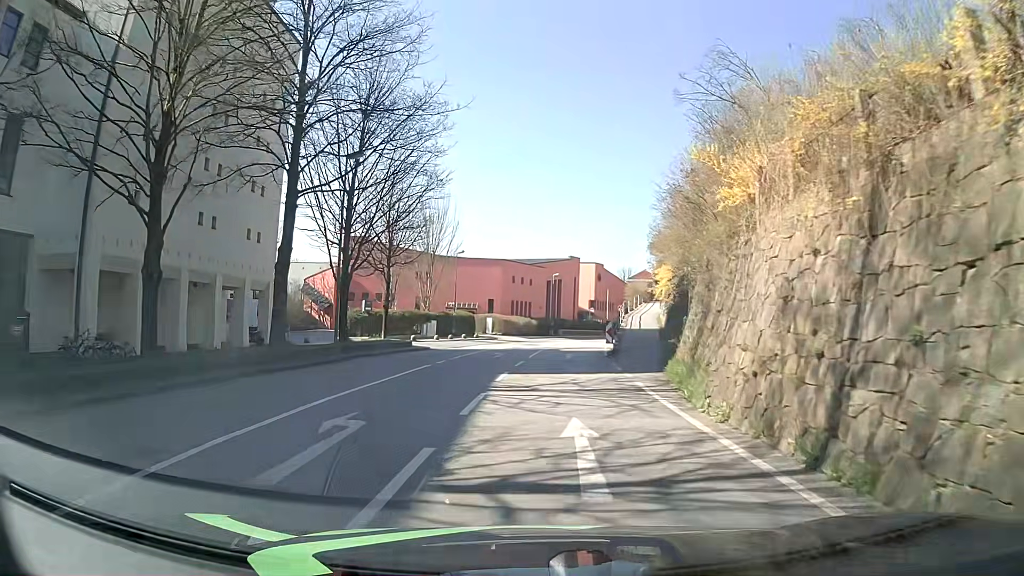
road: tertiary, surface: asphalt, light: Day
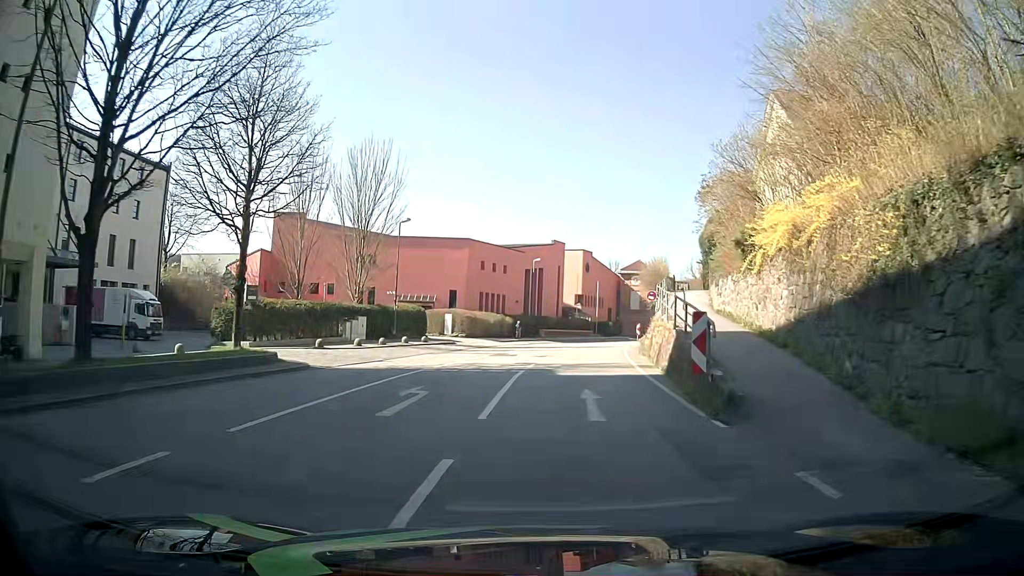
(+0.2, +18.7) m; +3°
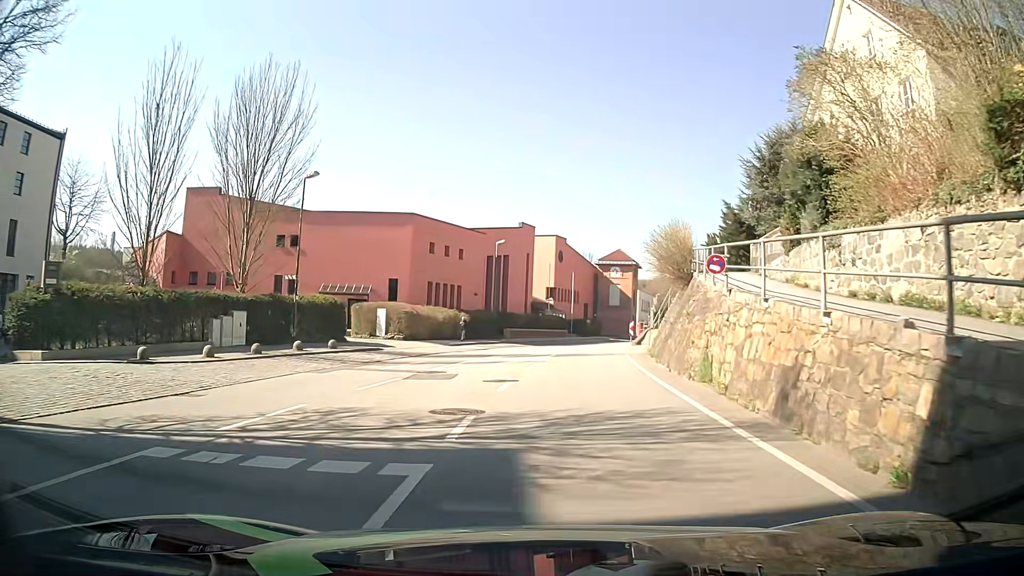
(+0.2, +13.8) m; +2°
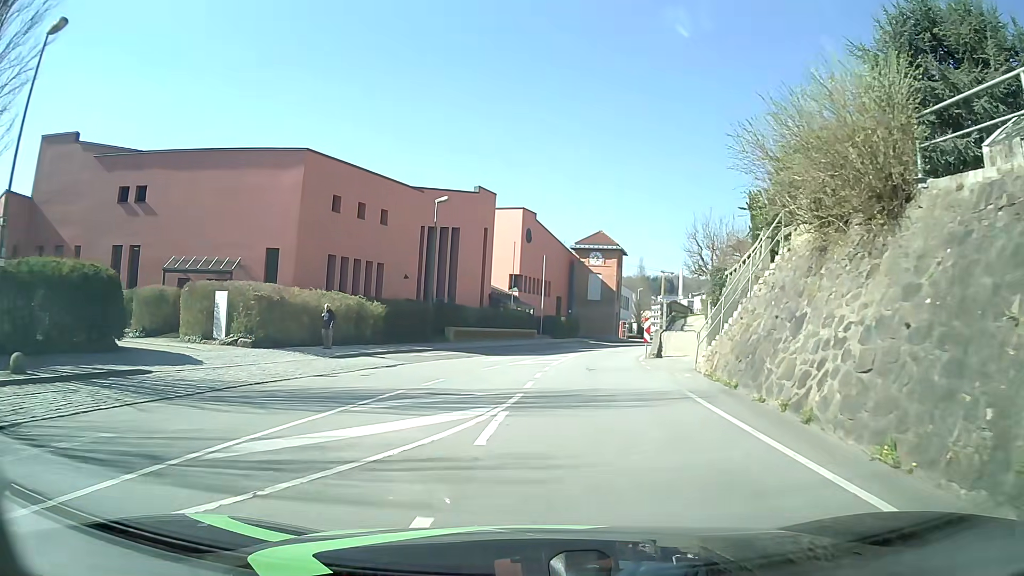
(+0.4, +18.3) m; +3°
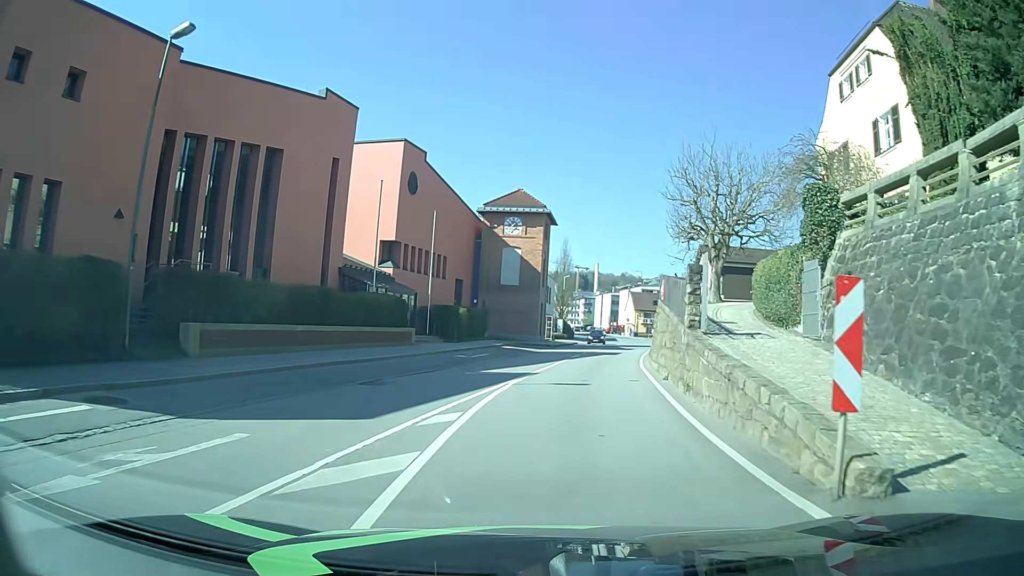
(+1.5, +23.0) m; +7°
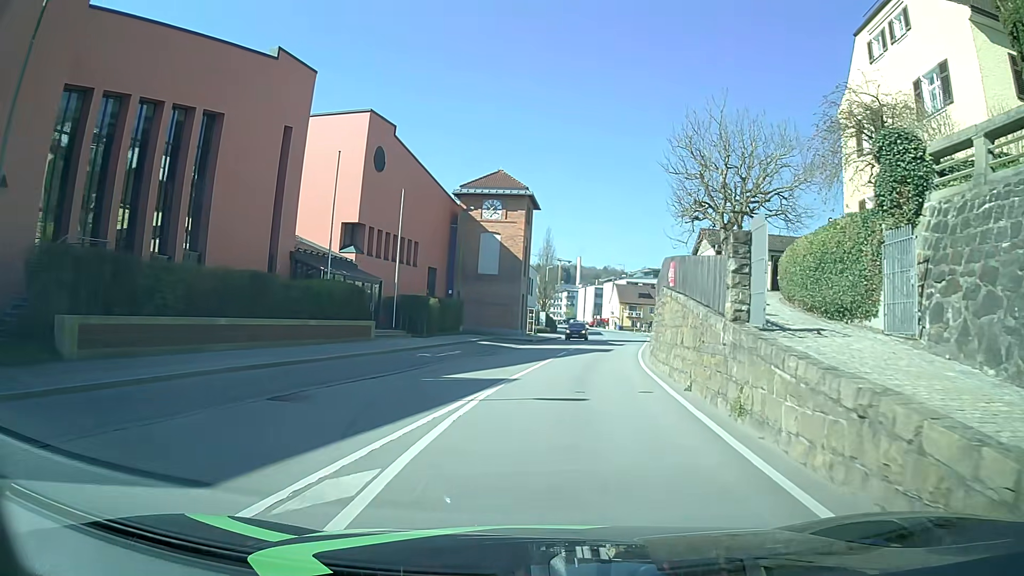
(+0.1, +4.7) m; +2°
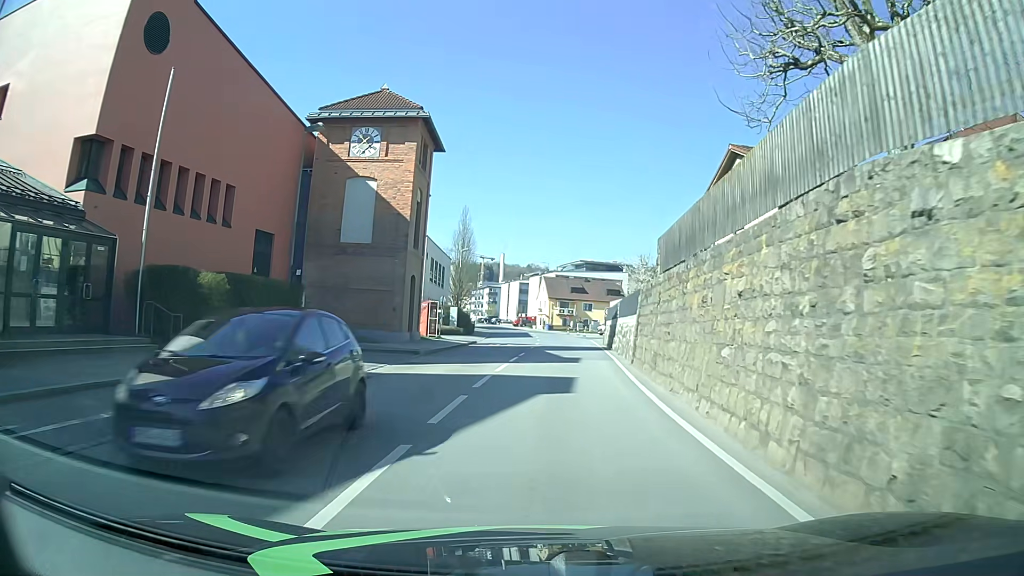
(+0.9, +18.5) m; +6°
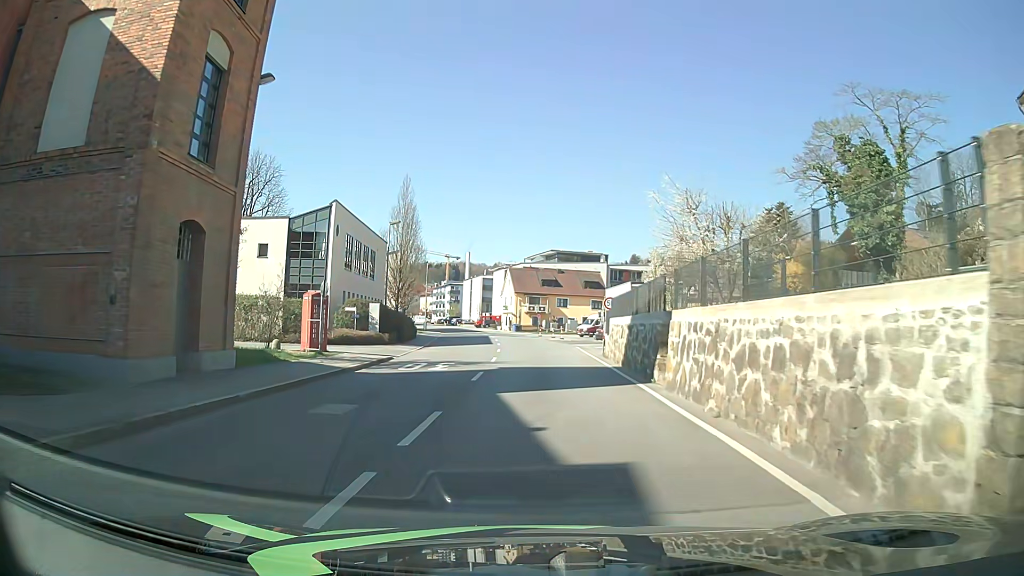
(+0.6, +19.4) m; +3°
(0, +10) (0, +20) (0, +30) (0, +40) (-1, +50) (-2, +60) (-3, +70) (-5, +80) (-7, +89) (-9, +99) m
